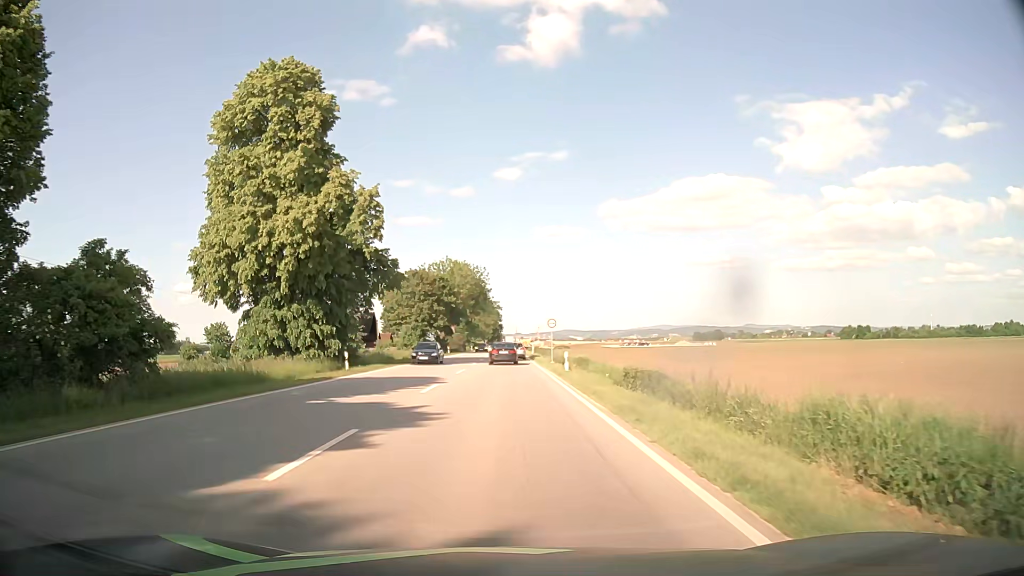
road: primary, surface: asphalt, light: Day
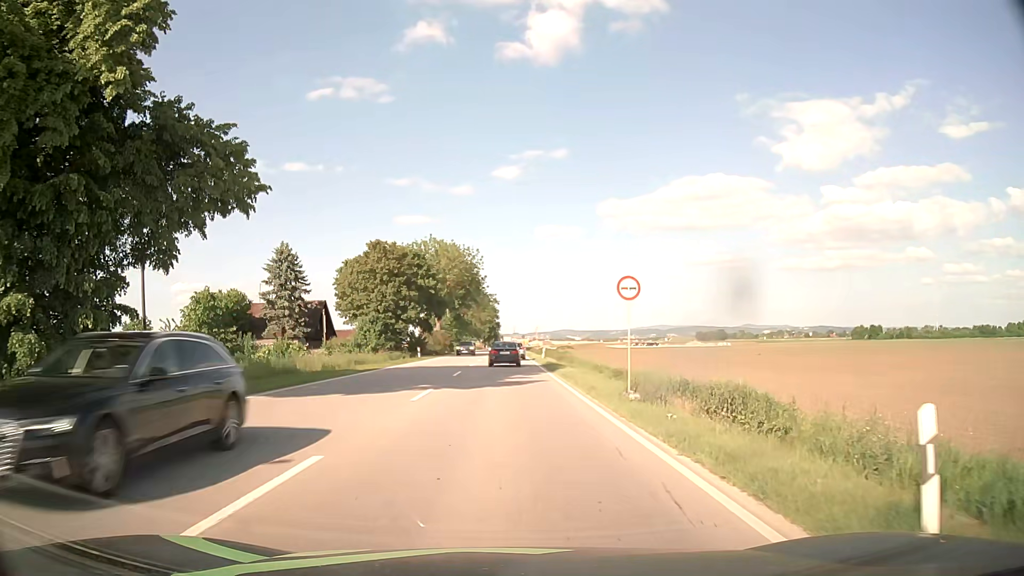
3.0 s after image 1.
(+0.1, +26.2) m; 0°
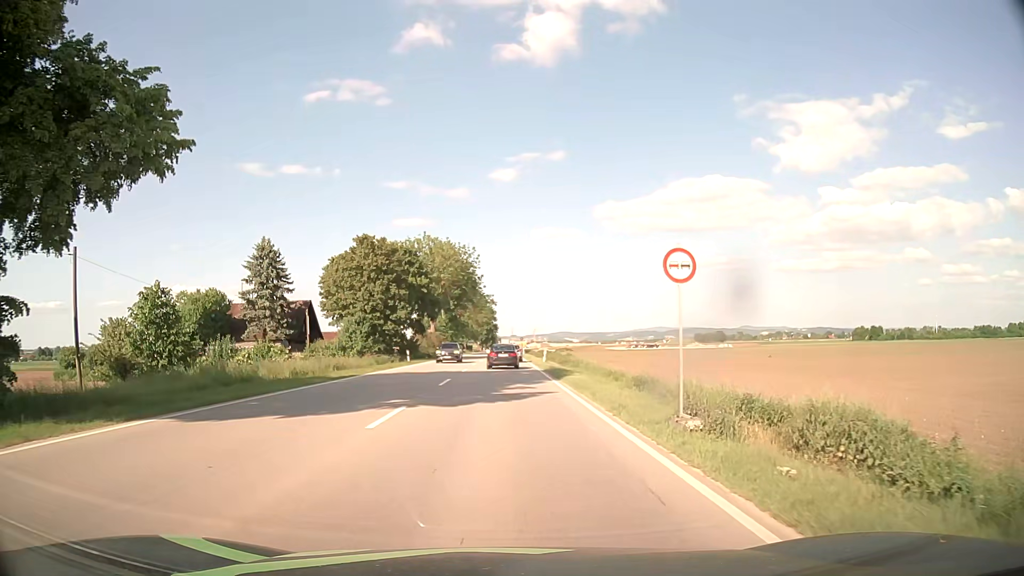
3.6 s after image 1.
(0.0, +4.9) m; 0°
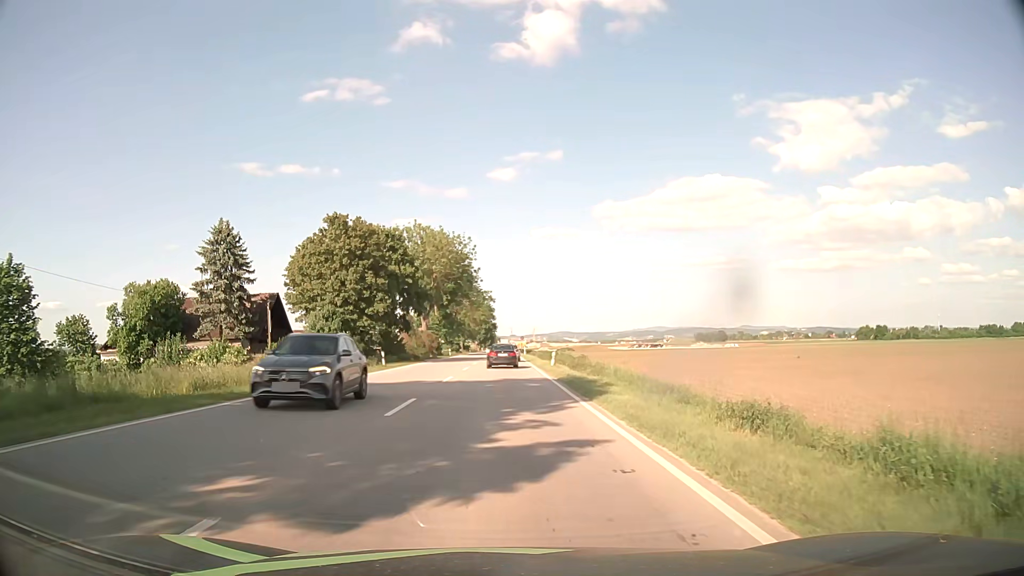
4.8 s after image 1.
(0.0, +10.1) m; 0°
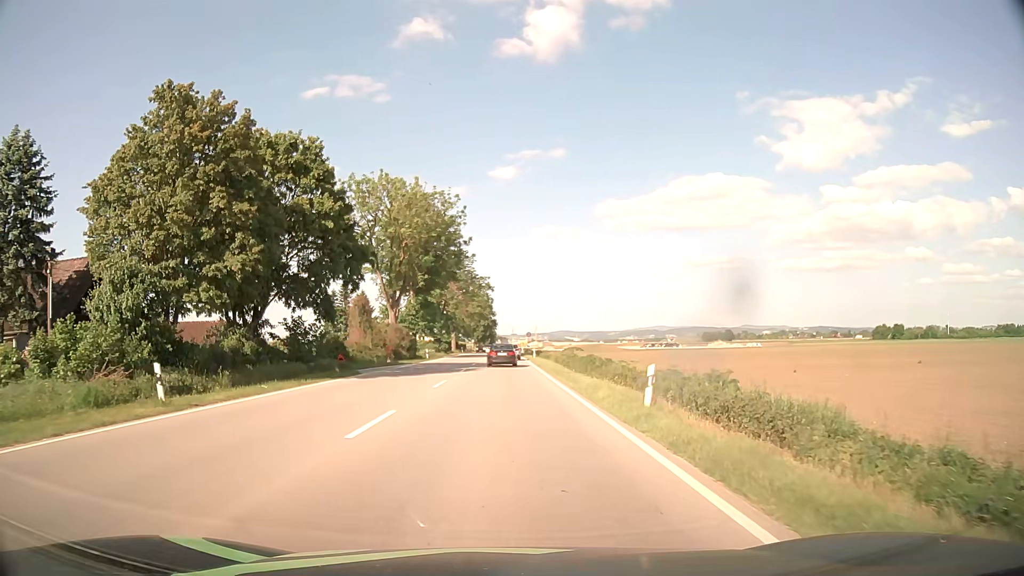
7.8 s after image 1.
(-0.1, +27.4) m; 0°
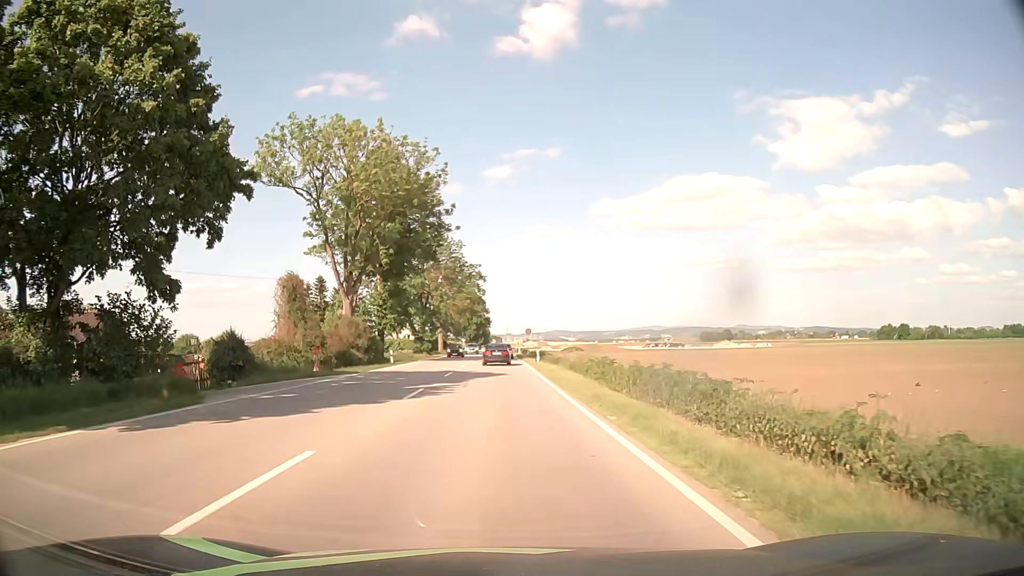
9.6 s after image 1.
(0.0, +17.0) m; 0°
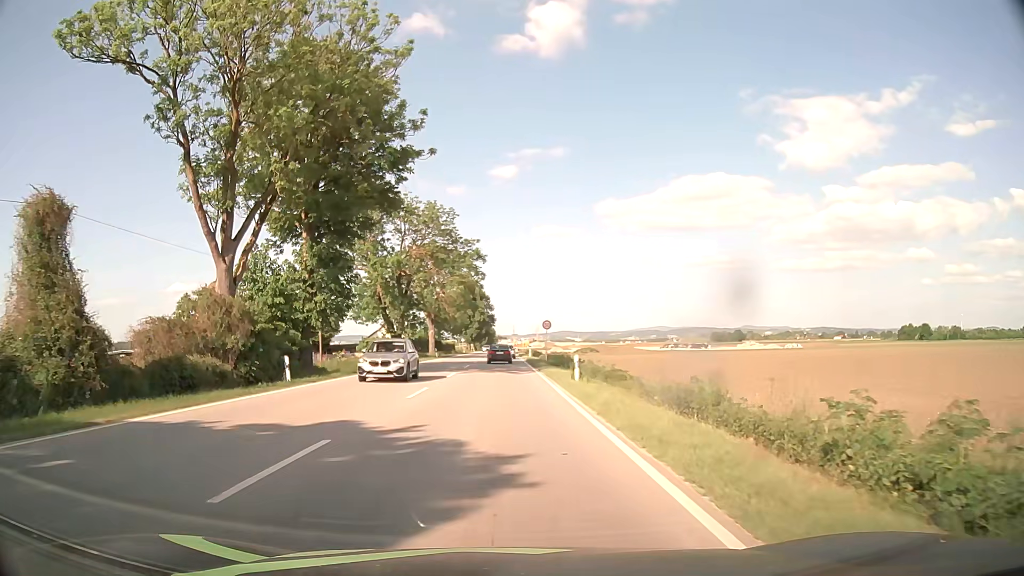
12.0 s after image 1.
(0.0, +23.3) m; 0°
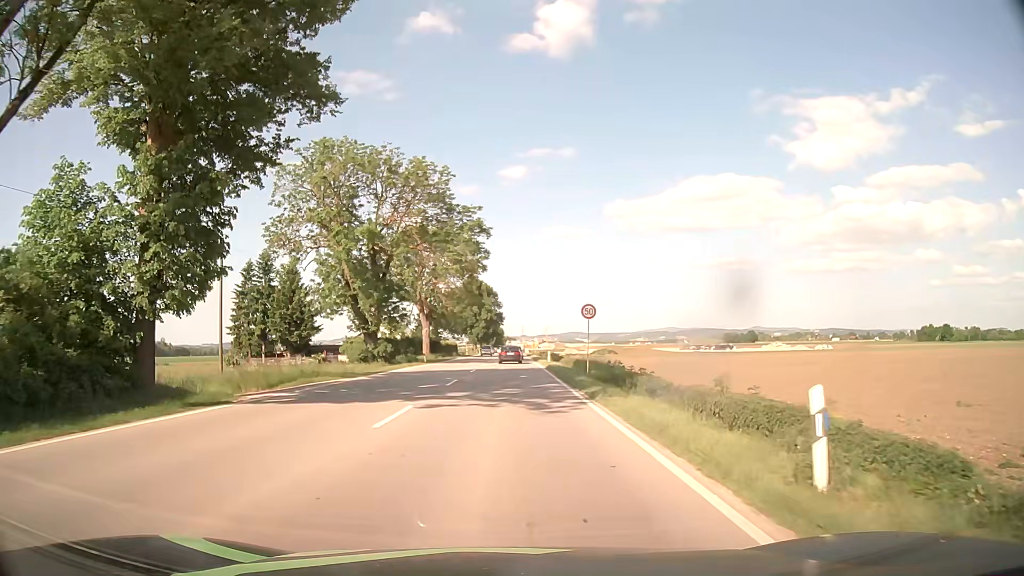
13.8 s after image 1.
(-0.2, +18.1) m; -1°
(0, +10) (0, +20) (0, +30) (0, +40) (+1, +50) (+1, +60) (+1, +70) (+1, +80) (+2, +90) (+2, +100) m
